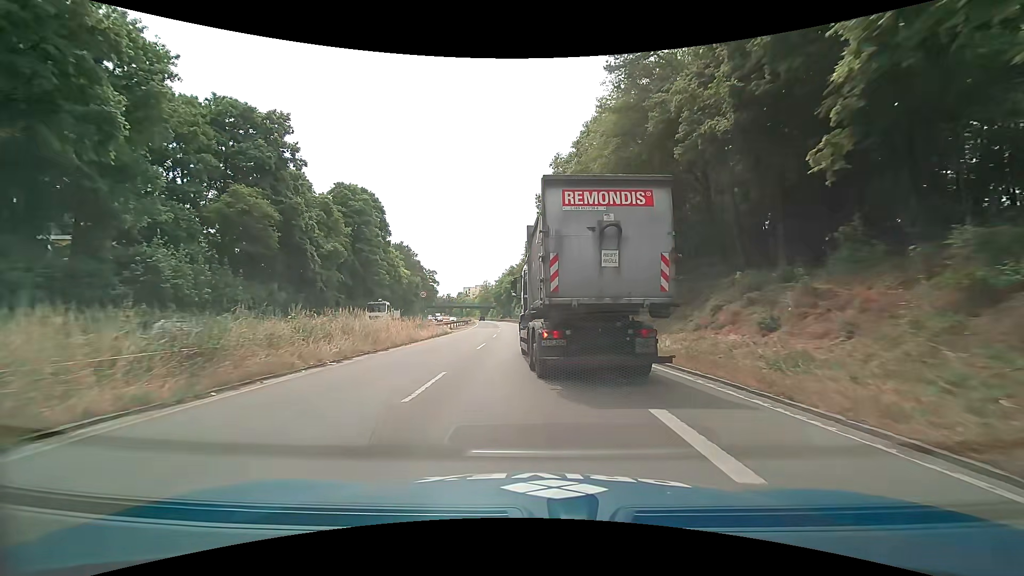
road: trunk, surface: asphalt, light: Day
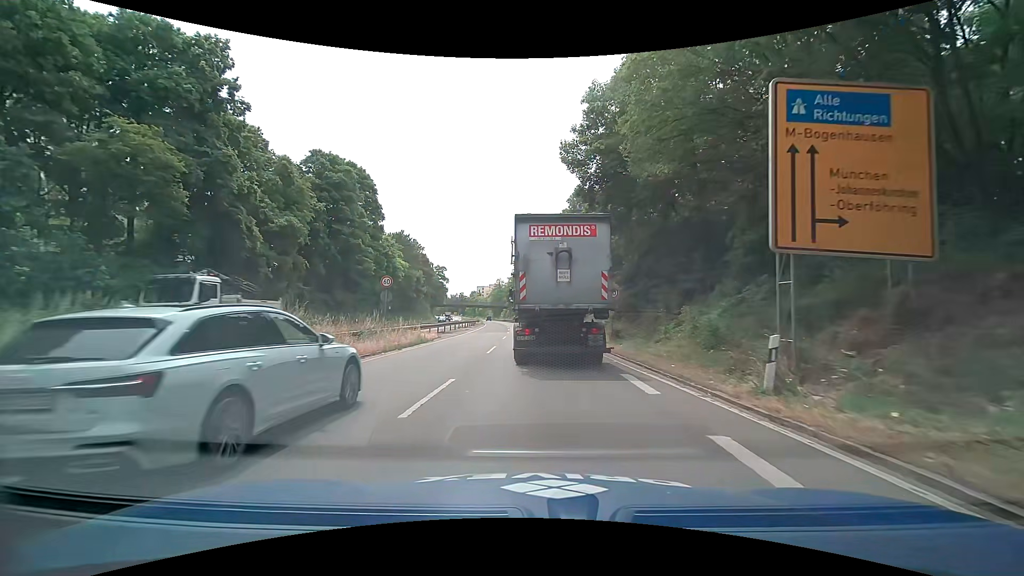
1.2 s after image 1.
(-0.2, +13.5) m; -2°
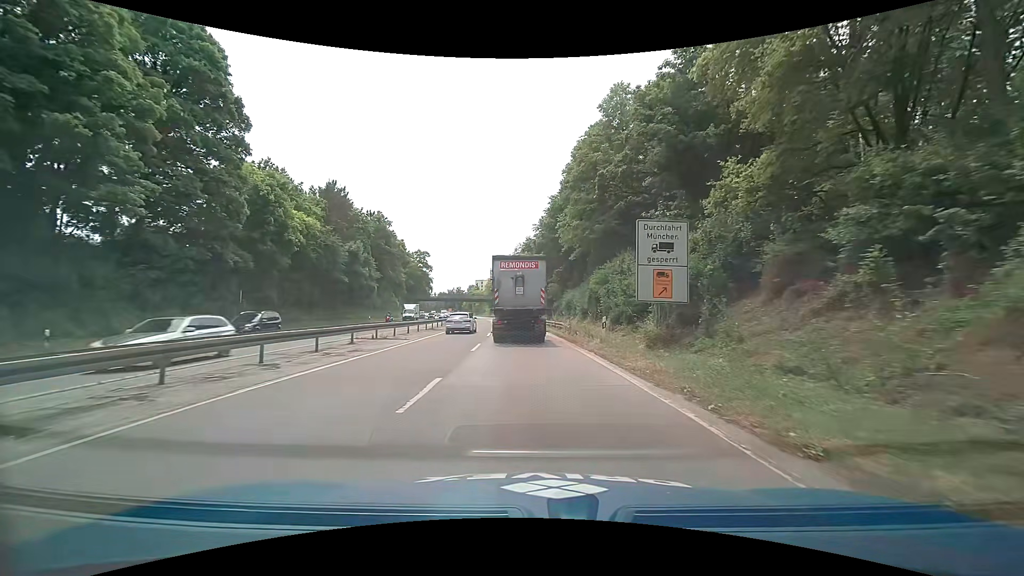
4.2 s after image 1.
(+0.1, +35.4) m; 0°
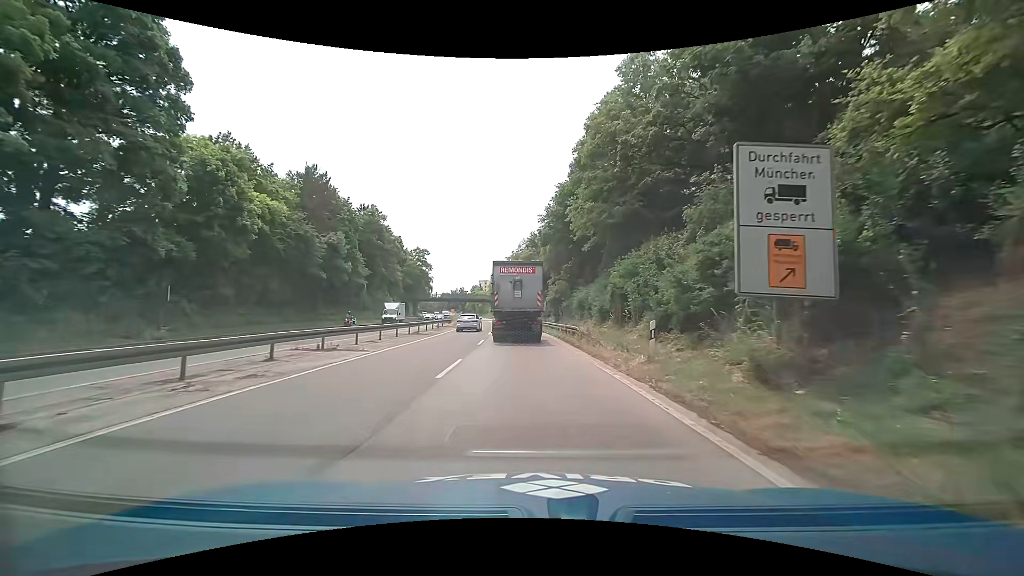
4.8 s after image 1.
(0.0, +7.4) m; 0°
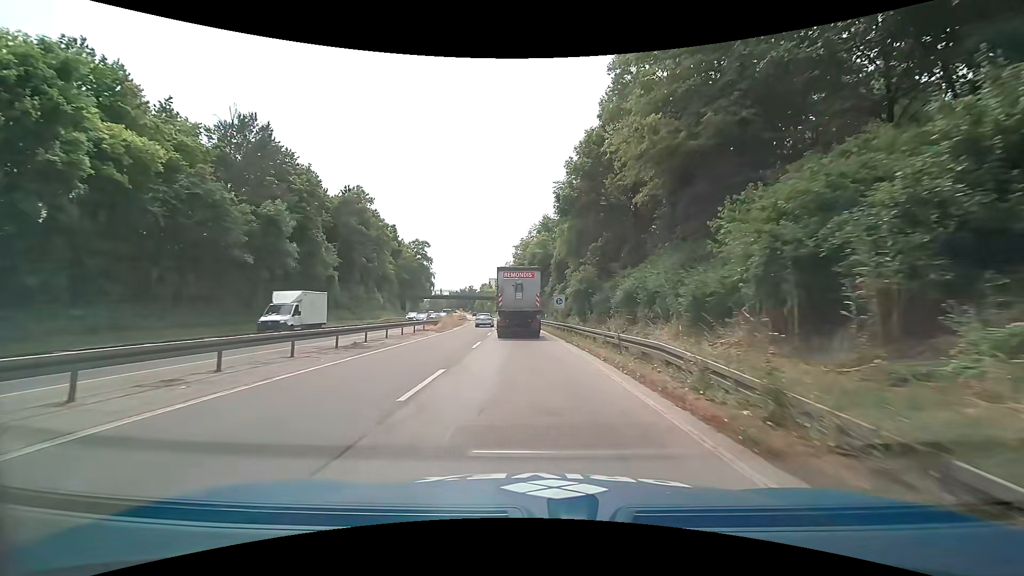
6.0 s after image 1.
(-0.3, +15.0) m; -2°
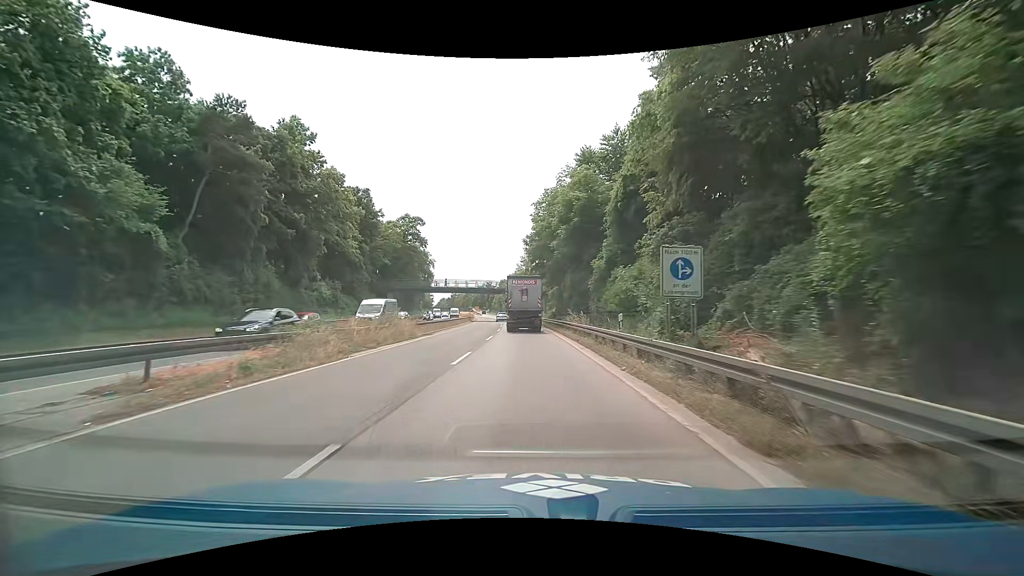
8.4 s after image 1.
(-0.6, +31.2) m; -2°
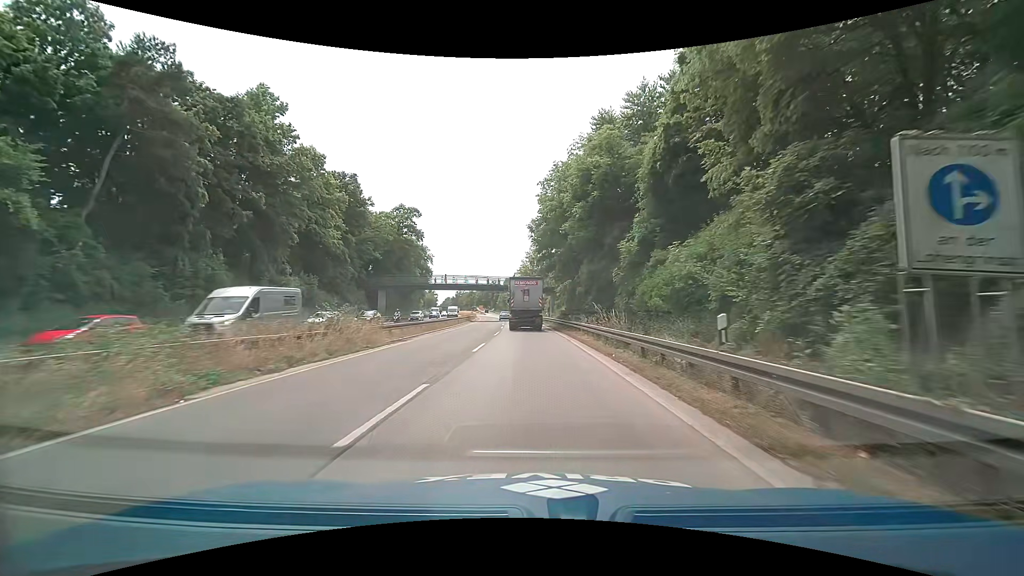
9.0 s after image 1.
(-0.1, +8.0) m; -1°
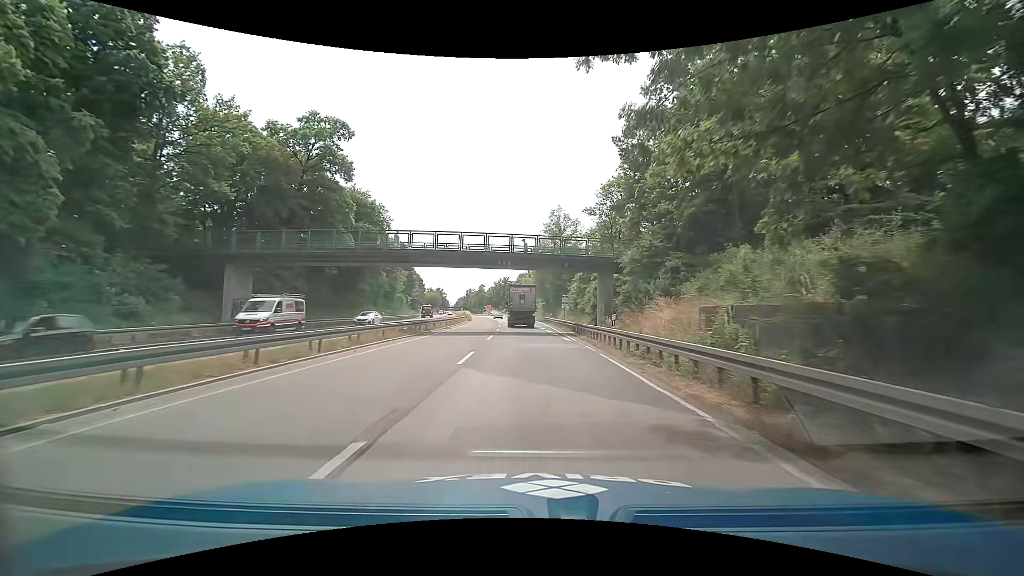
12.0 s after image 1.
(-0.9, +41.4) m; -2°
(0, +10) (0, +20) (-1, +30) (-1, +40) (-2, +50) (-2, +60) (-3, +70) (-4, +80) (-5, +90) (-6, +100) m
